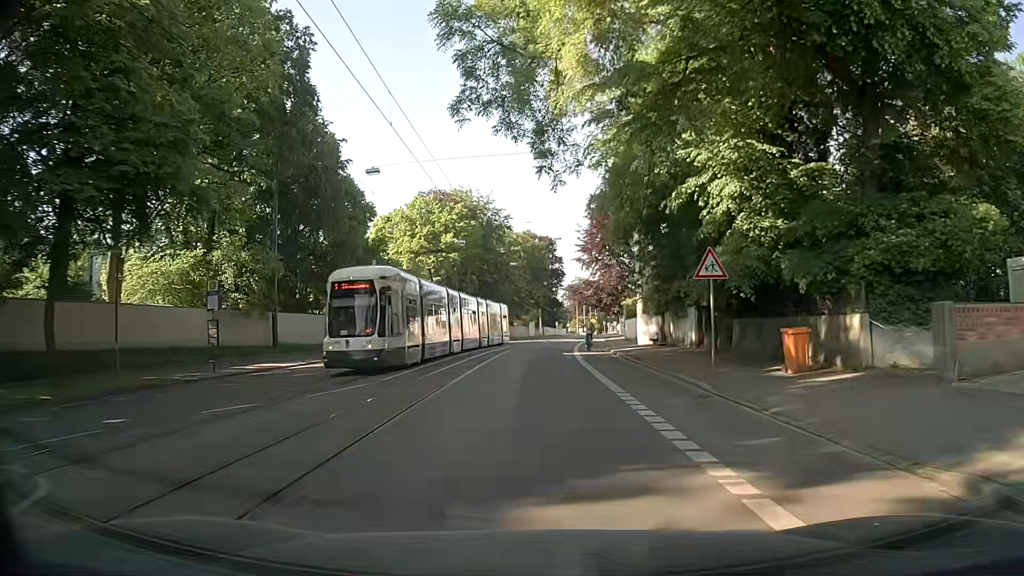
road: secondary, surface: asphalt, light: Day
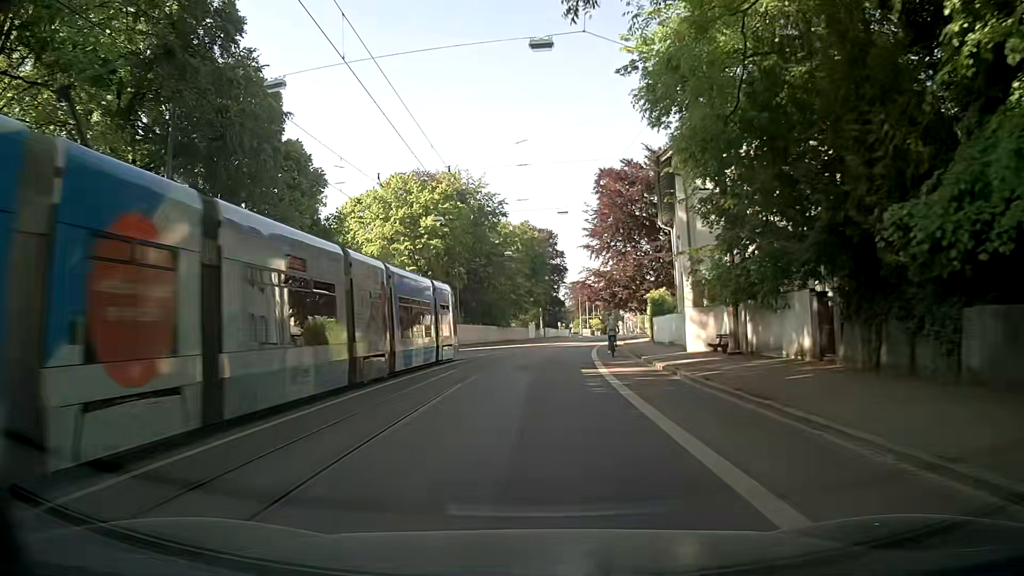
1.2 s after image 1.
(-0.1, +13.5) m; 0°
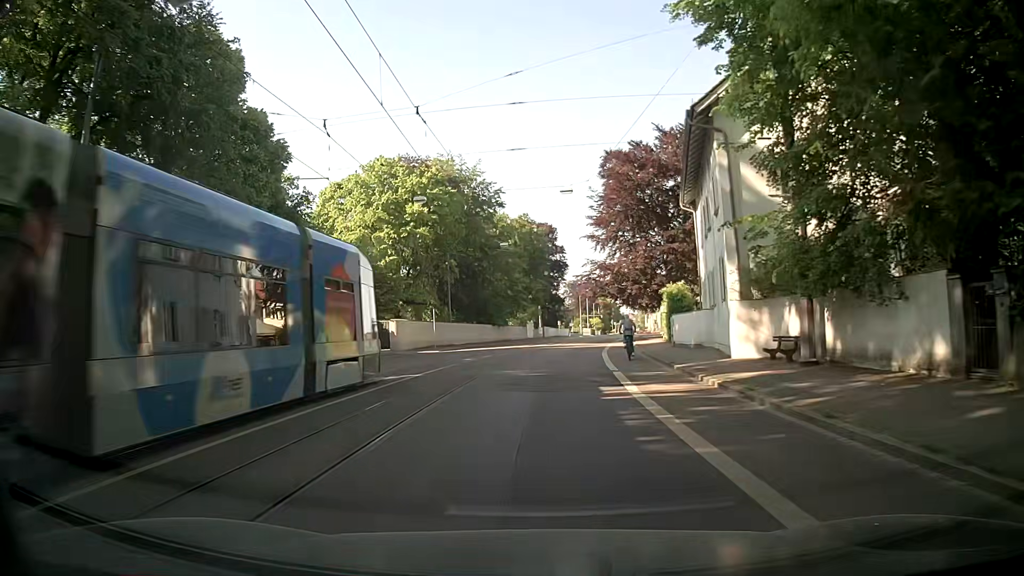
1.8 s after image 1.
(-0.1, +6.7) m; -1°
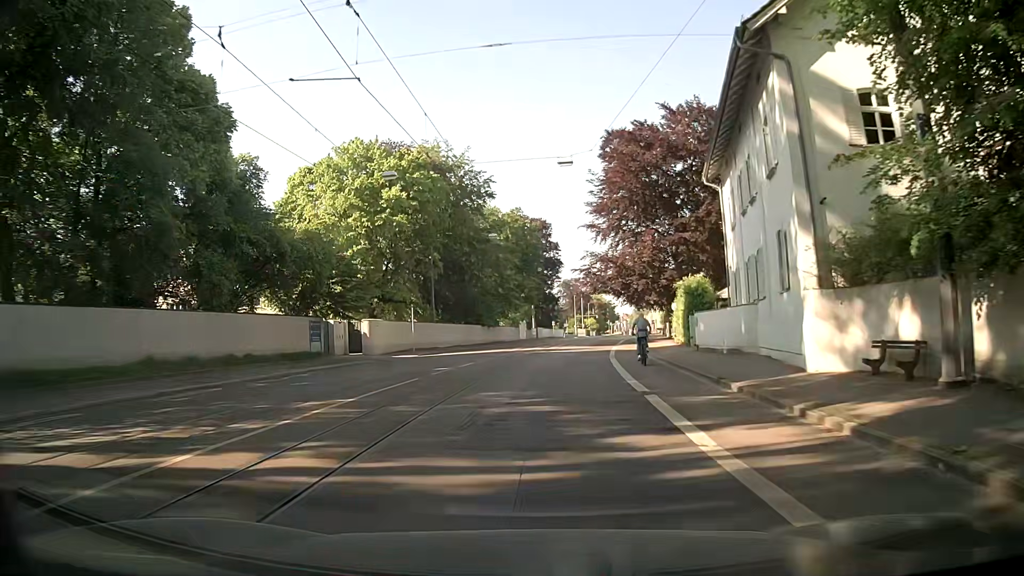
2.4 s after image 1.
(-0.1, +6.7) m; 0°
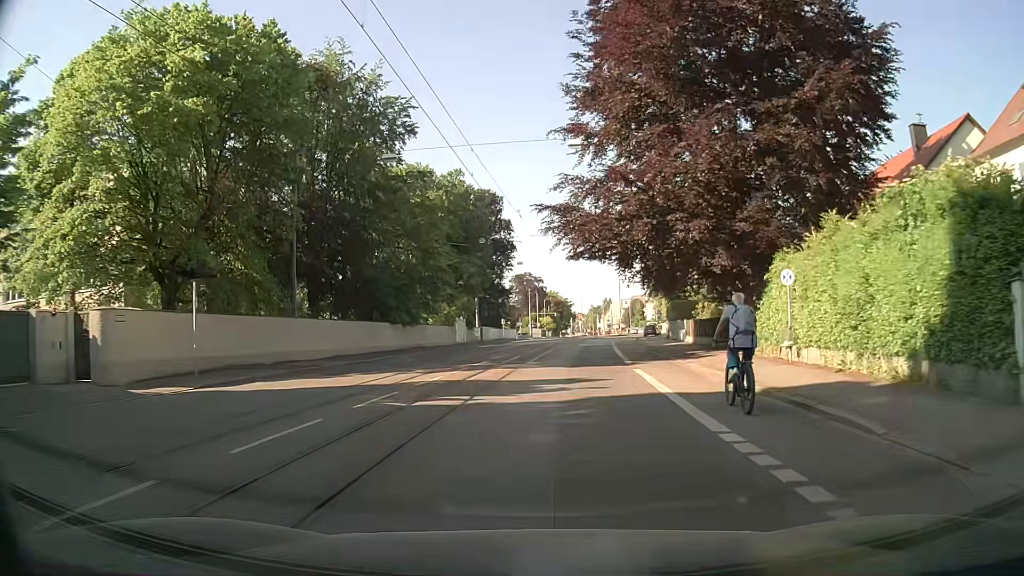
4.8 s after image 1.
(+1.5, +26.7) m; +6°
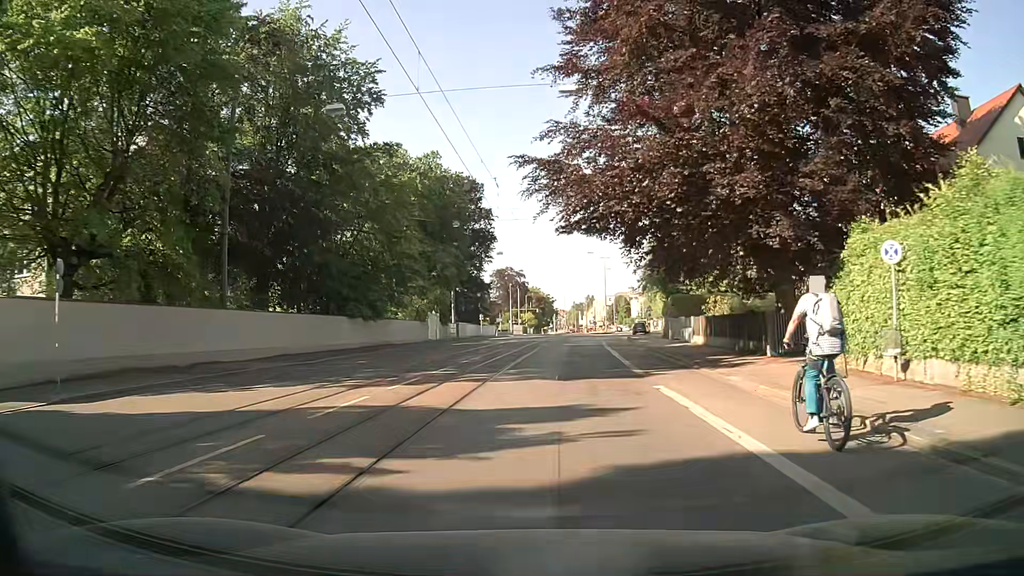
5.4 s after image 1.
(0.0, +6.7) m; +1°
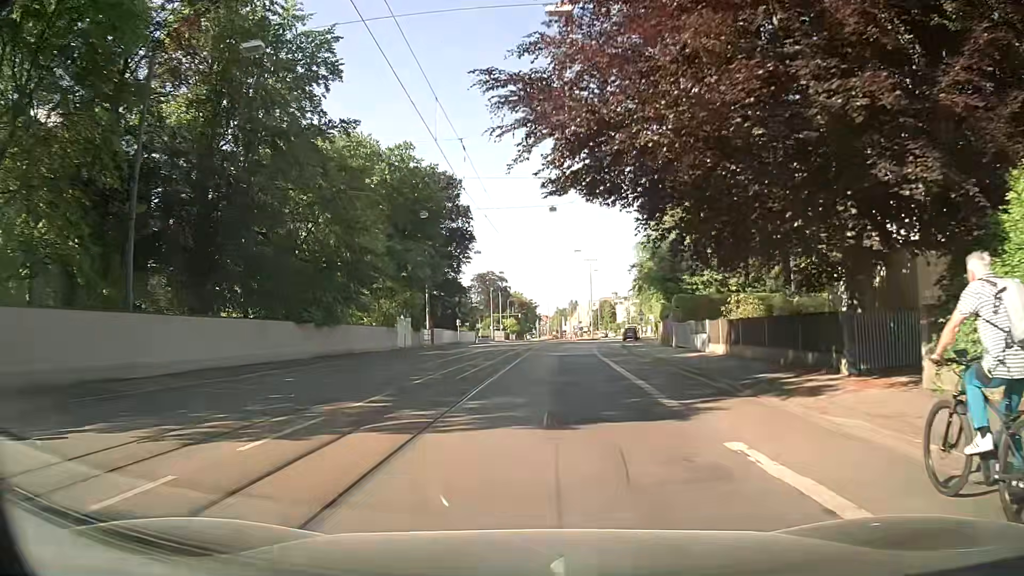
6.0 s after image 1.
(+0.2, +6.7) m; +2°
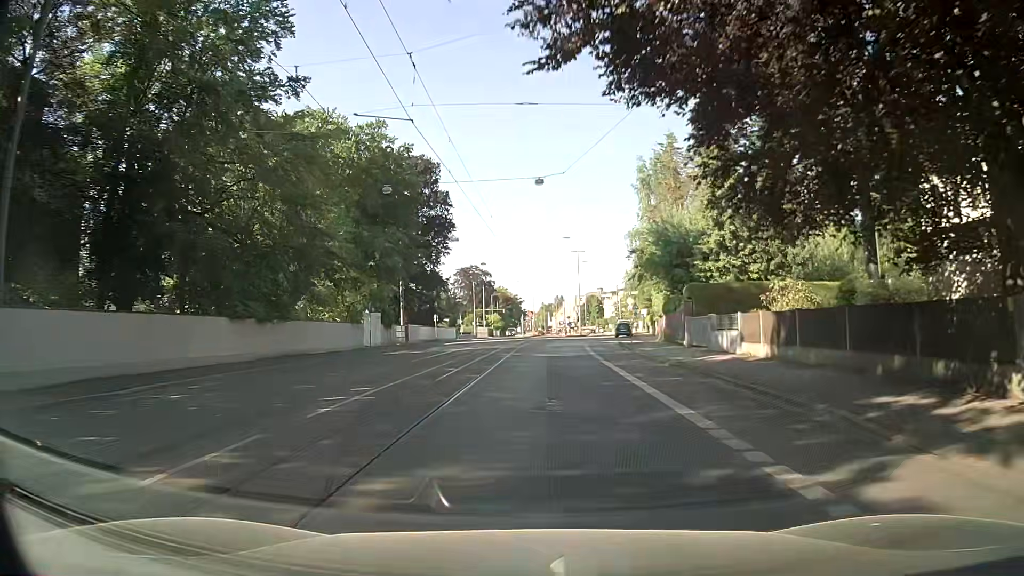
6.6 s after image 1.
(+0.1, +6.8) m; +1°
(0, +10) (0, +20) (+1, +30) (+1, +40) (+2, +50) (+3, +60) (+4, +70) (+6, +80) (+7, +90) (+9, +99) m
